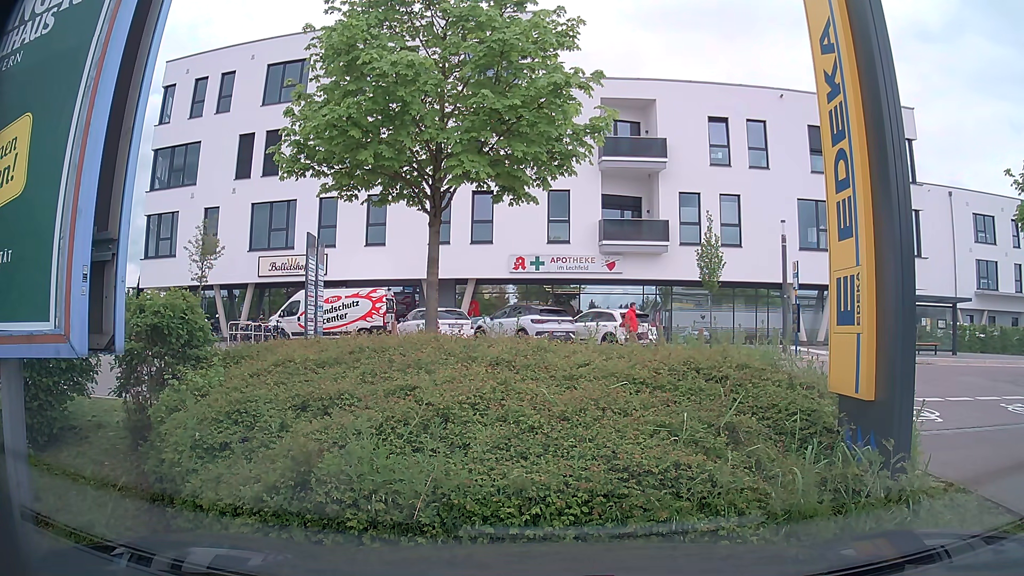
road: service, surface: asphalt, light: Day
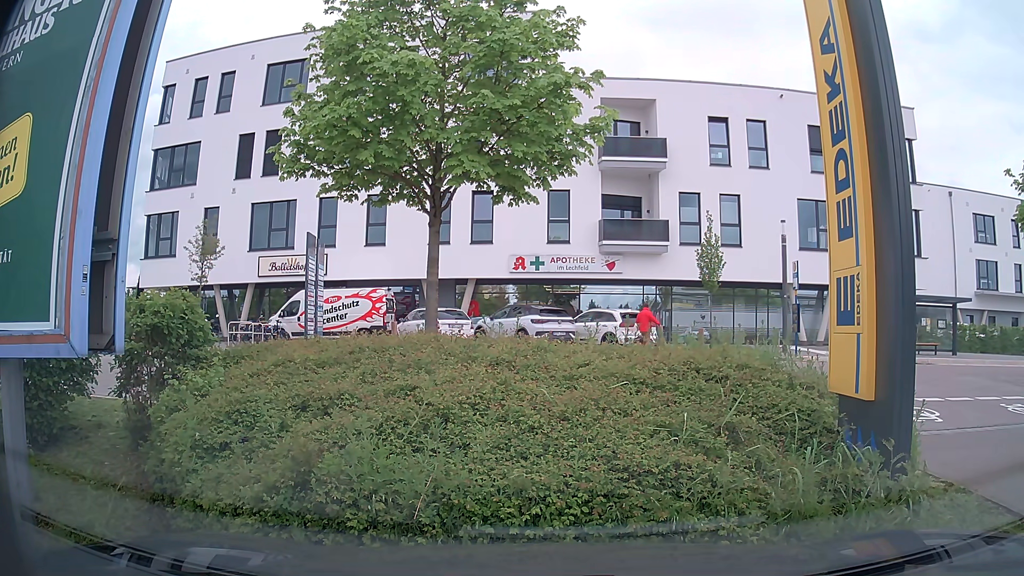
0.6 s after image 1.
(0.0, 0.0) m; 0°
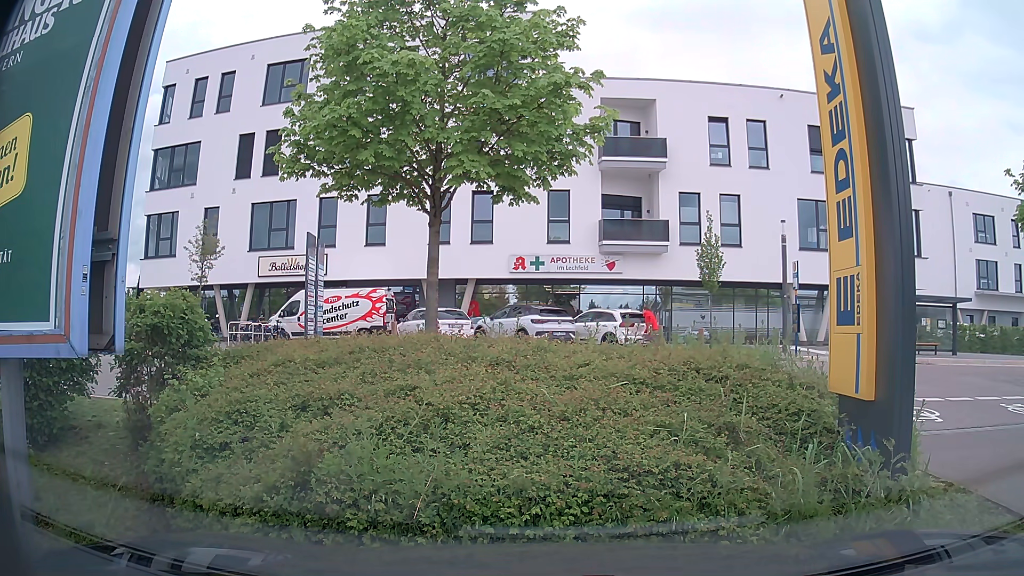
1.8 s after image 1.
(0.0, 0.0) m; 0°
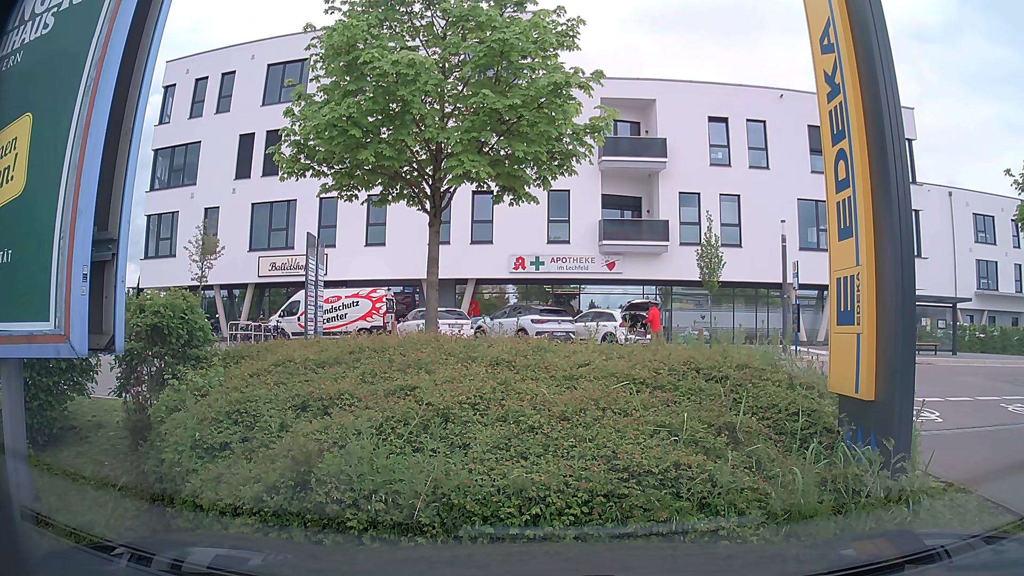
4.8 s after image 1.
(0.0, 0.0) m; 0°
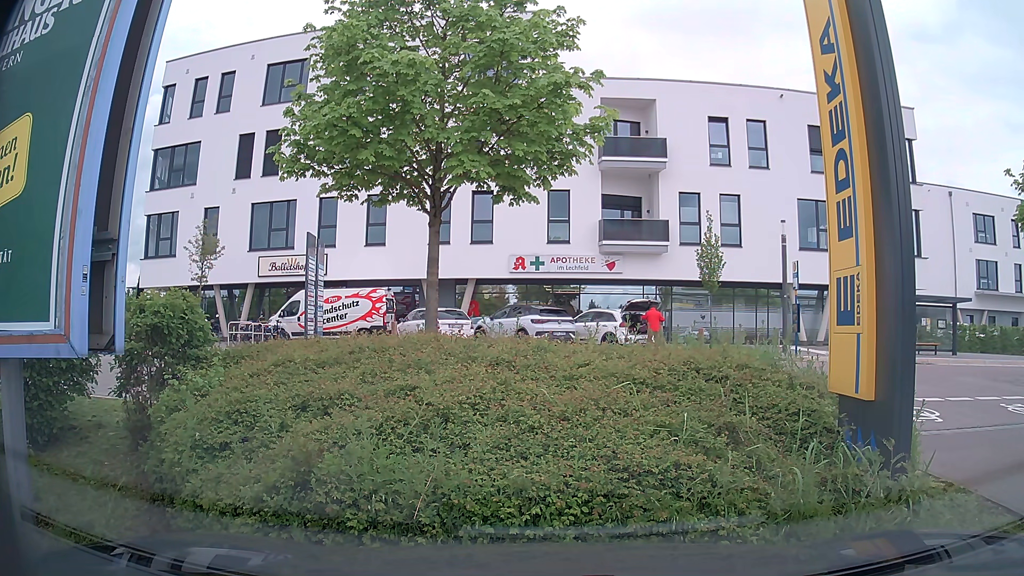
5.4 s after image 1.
(0.0, 0.0) m; 0°
